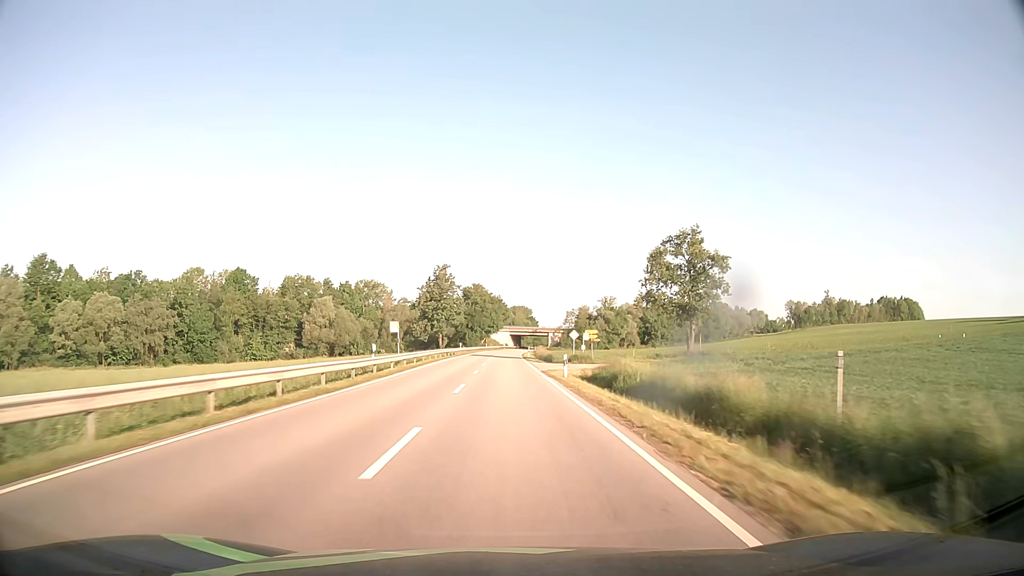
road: secondary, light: Day
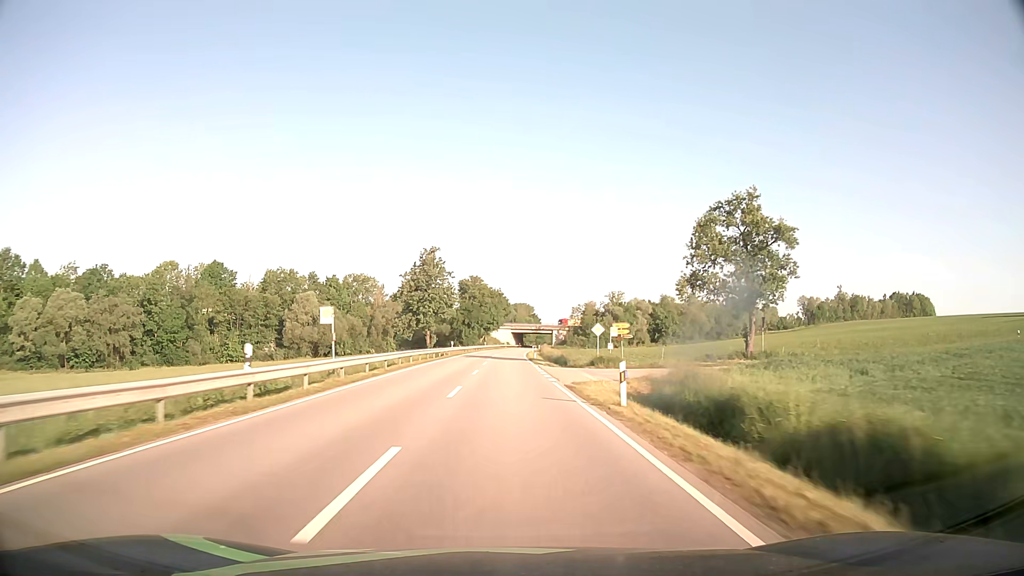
(0.0, +14.2) m; 0°
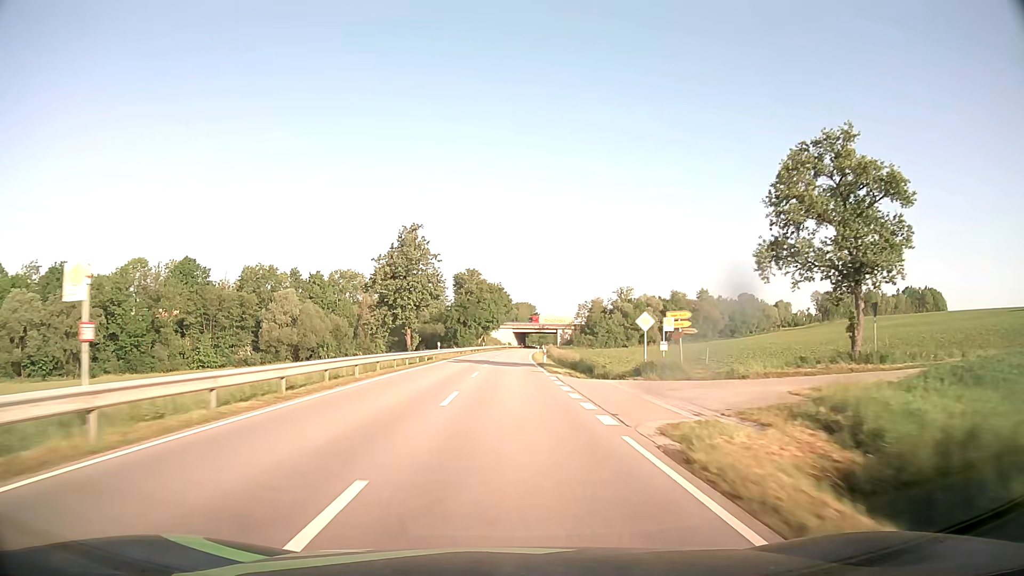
(0.0, +14.2) m; 0°
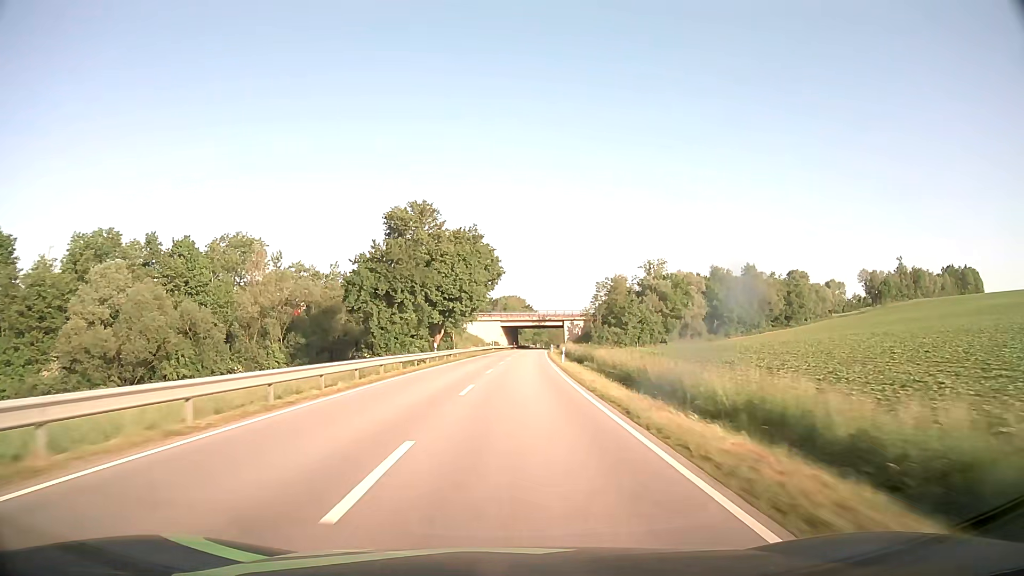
(+0.1, +57.5) m; +1°
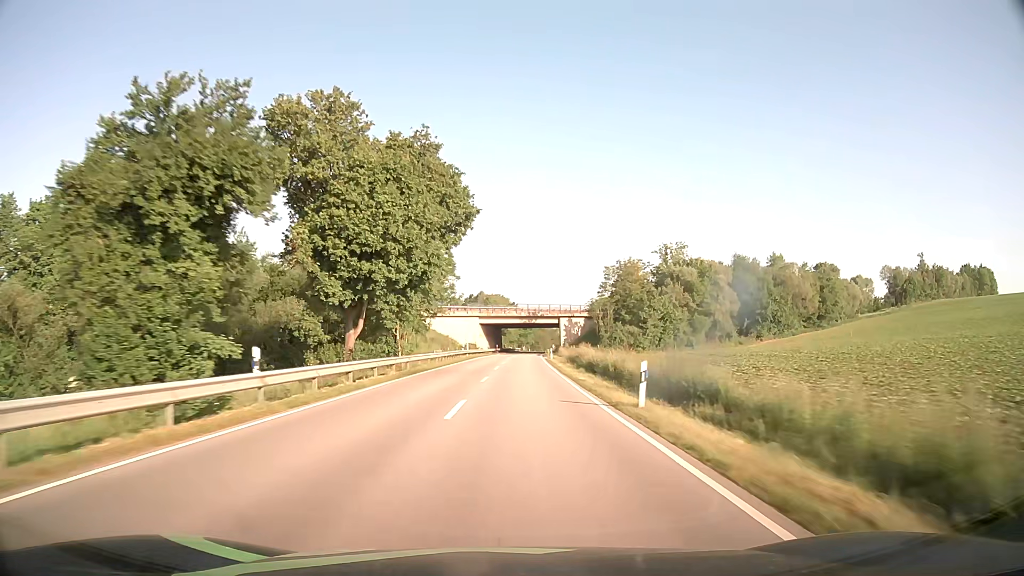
(+0.3, +28.9) m; +1°
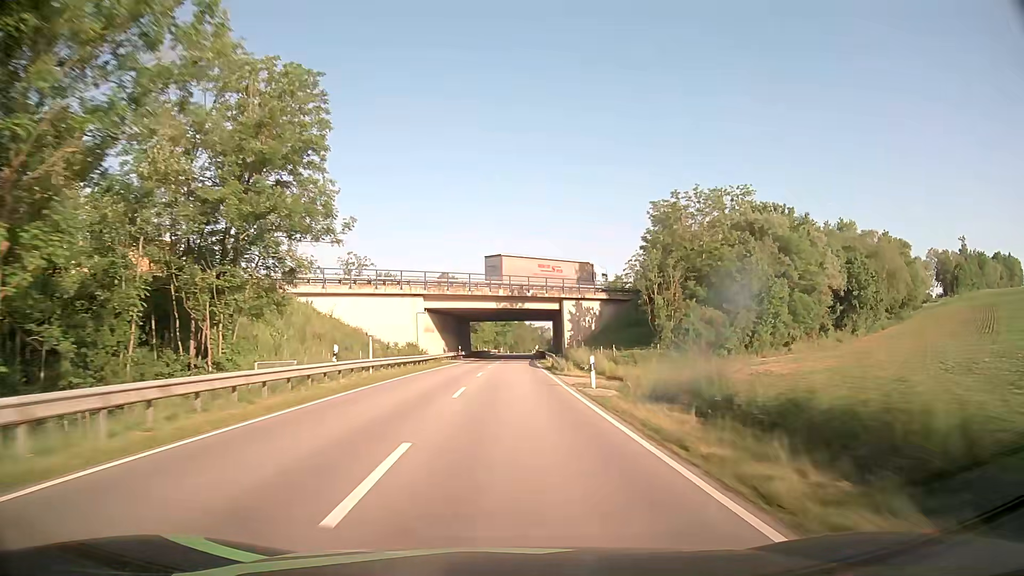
(+0.9, +43.0) m; +2°
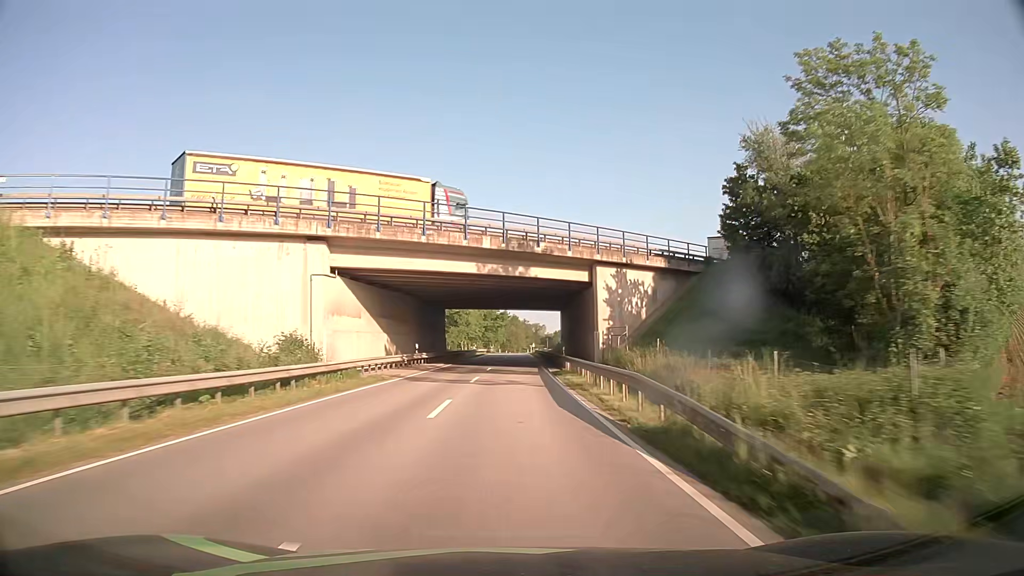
(+0.1, +28.6) m; +1°
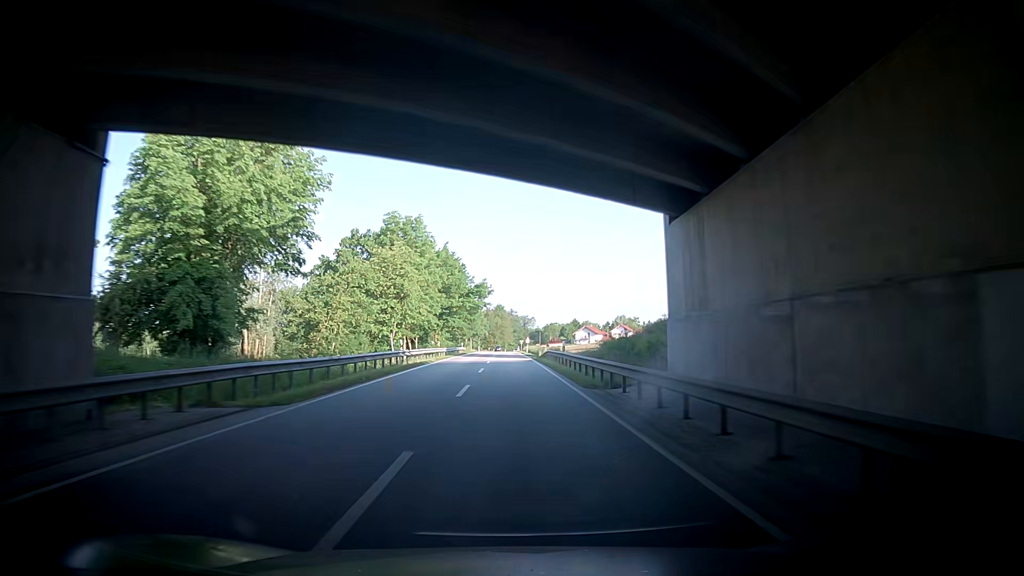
(+0.8, +56.0) m; +1°
(0, +10) (0, +20) (0, +30) (0, +40) (0, +50) (0, +60) (0, +70) (0, +80) (0, +90) (0, +100) m
